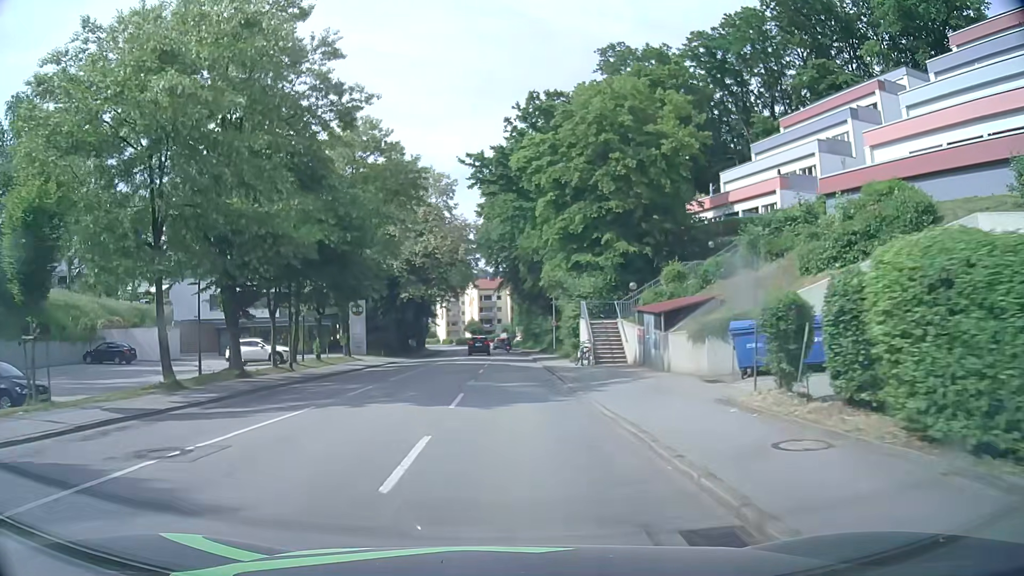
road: tertiary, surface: asphalt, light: Day
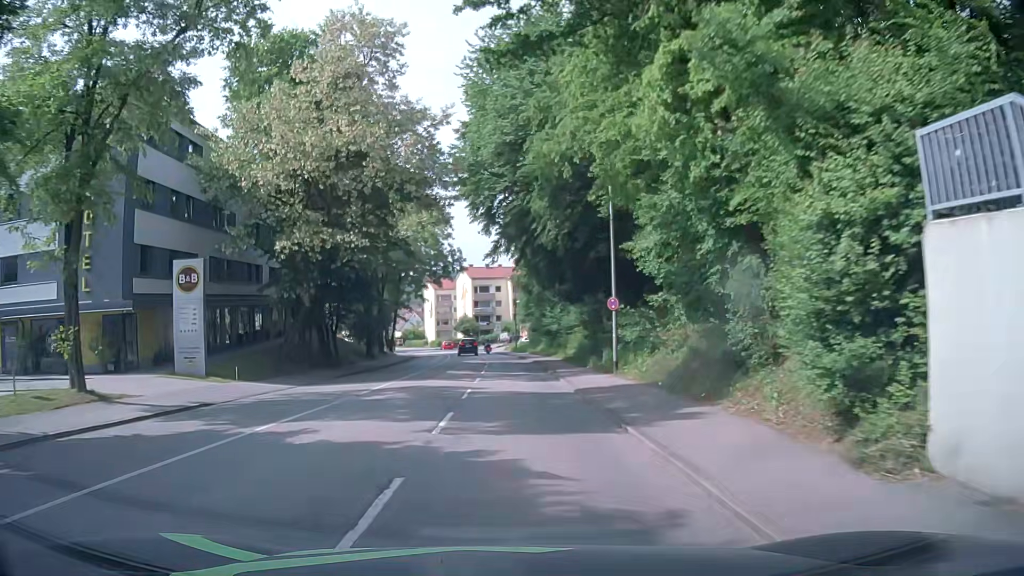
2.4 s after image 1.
(0.0, +29.2) m; 0°
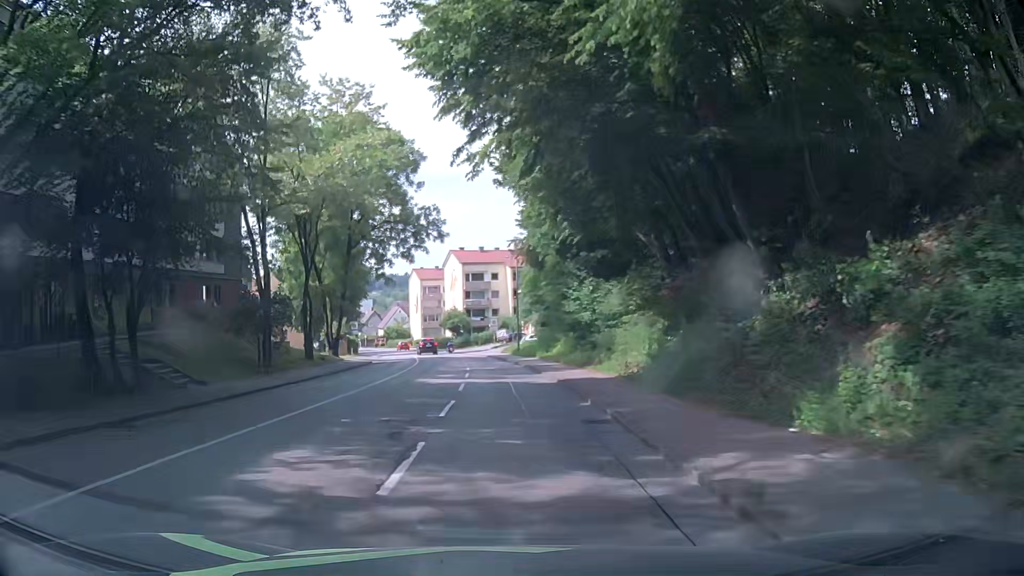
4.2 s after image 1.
(0.0, +22.5) m; 0°
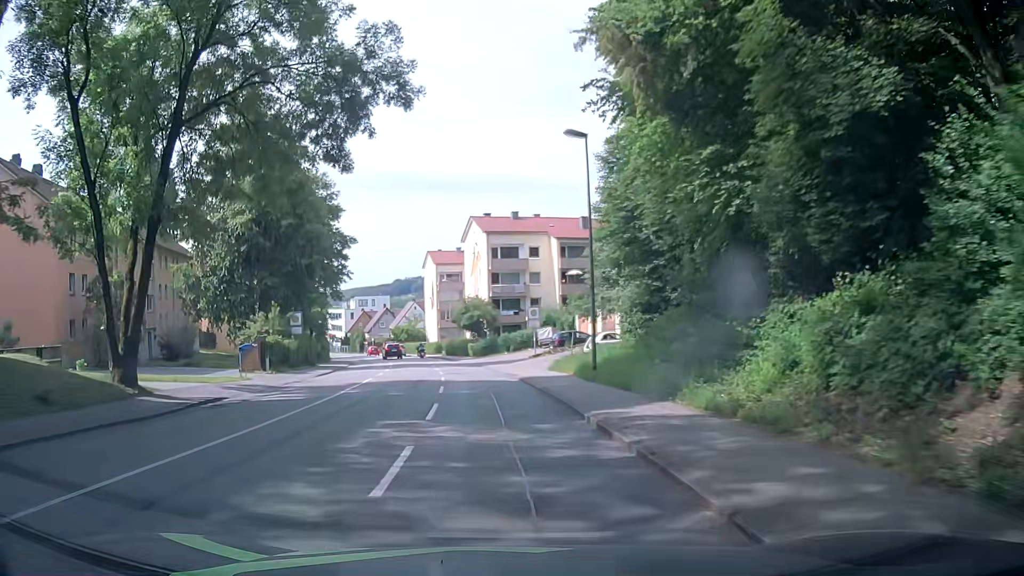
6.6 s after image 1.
(-0.6, +30.6) m; -4°
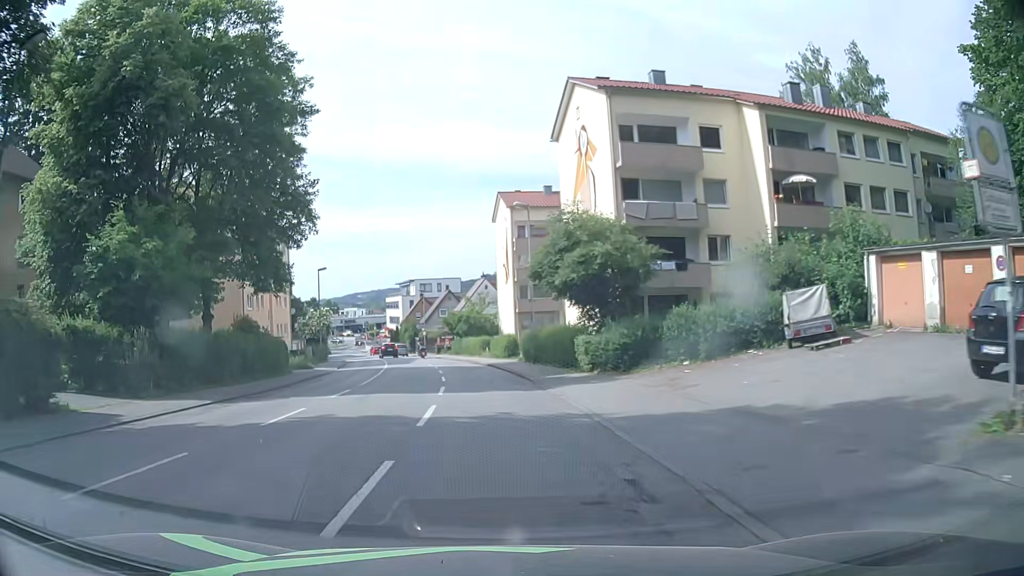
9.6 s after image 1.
(-2.1, +38.4) m; -7°
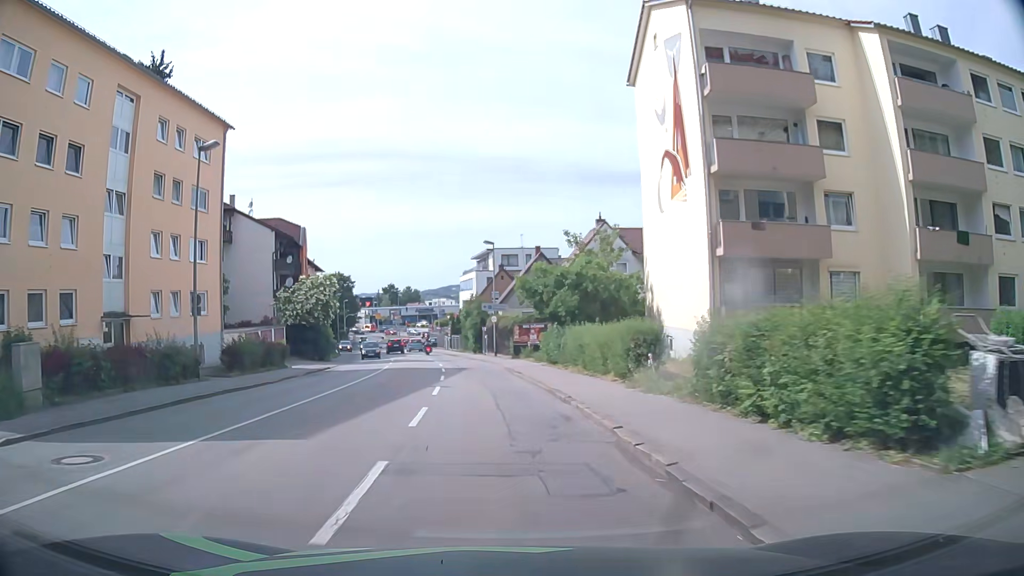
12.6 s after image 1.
(-2.8, +37.4) m; -7°
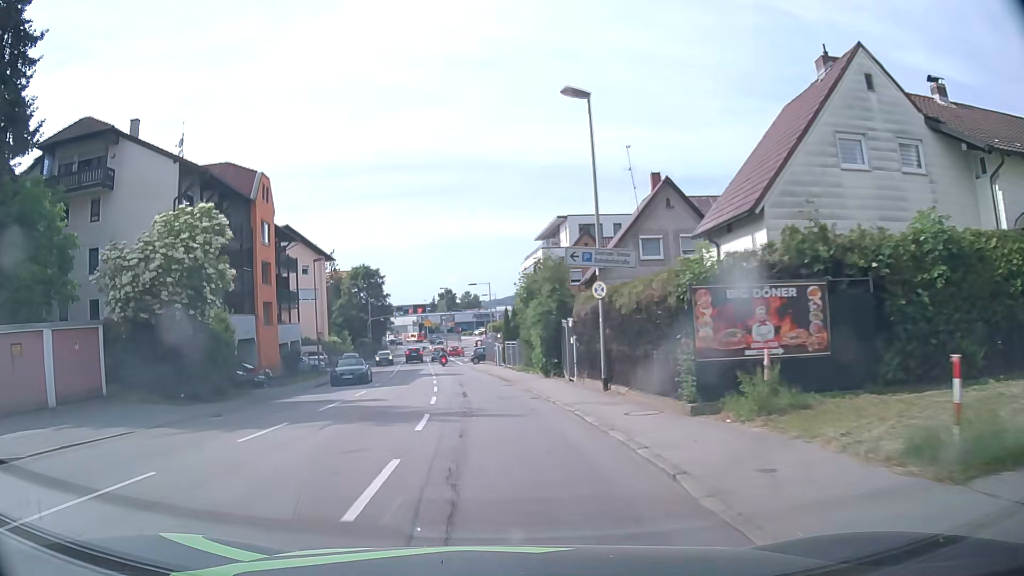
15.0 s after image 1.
(-1.8, +29.9) m; -6°
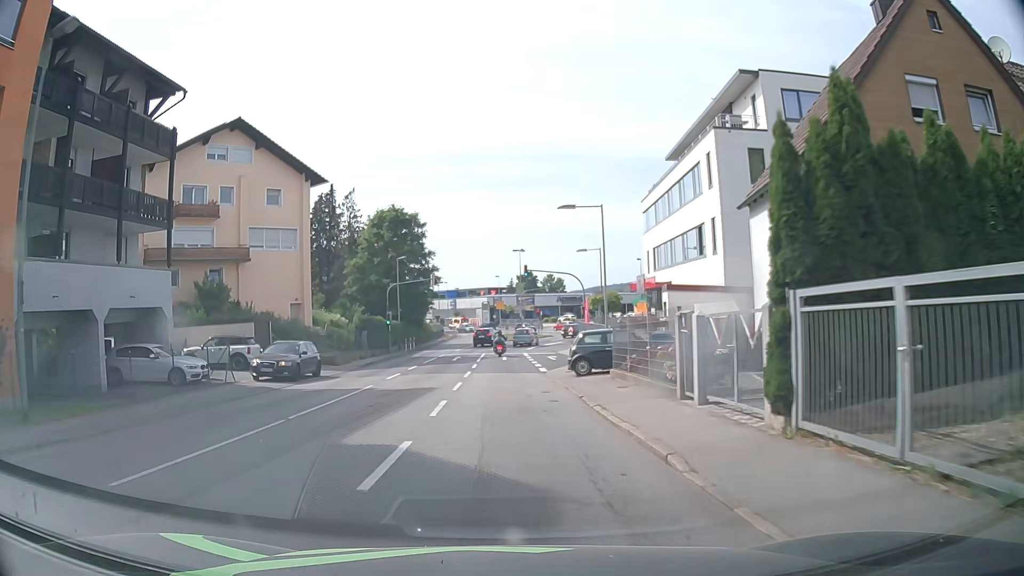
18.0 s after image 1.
(-2.3, +35.0) m; -7°
(0, +10) (0, +20) (0, +30) (+1, +40) (+2, +50) (+5, +59) (+14, +63) (+23, +61) (+31, +54) (+38, +47) m
